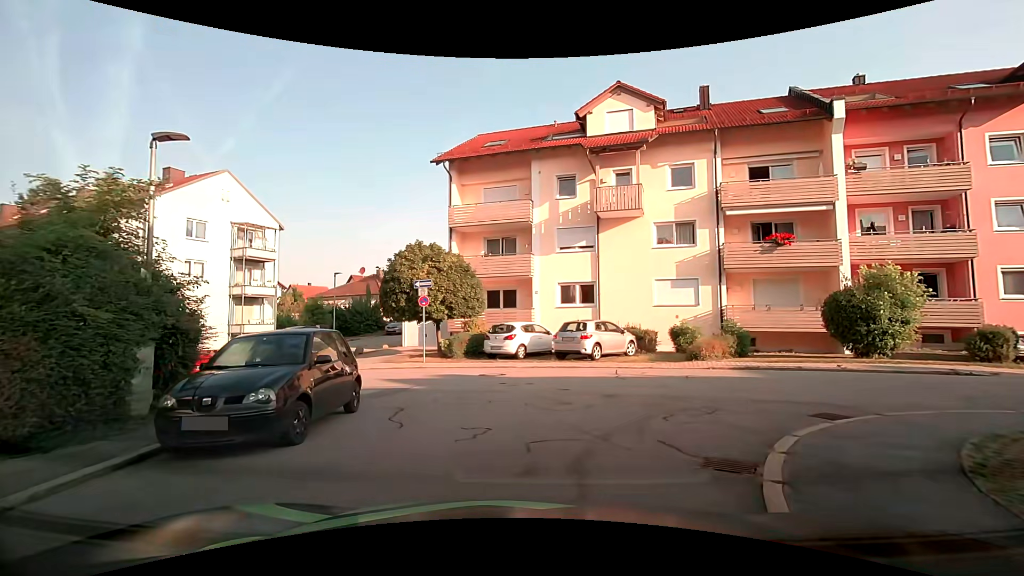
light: Day
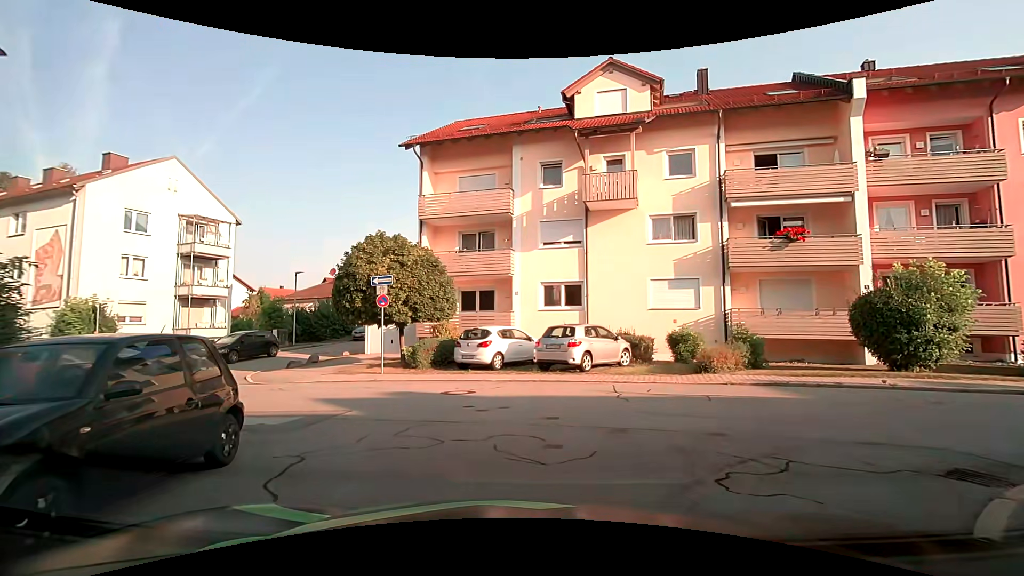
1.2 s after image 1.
(0.0, +2.8) m; -1°
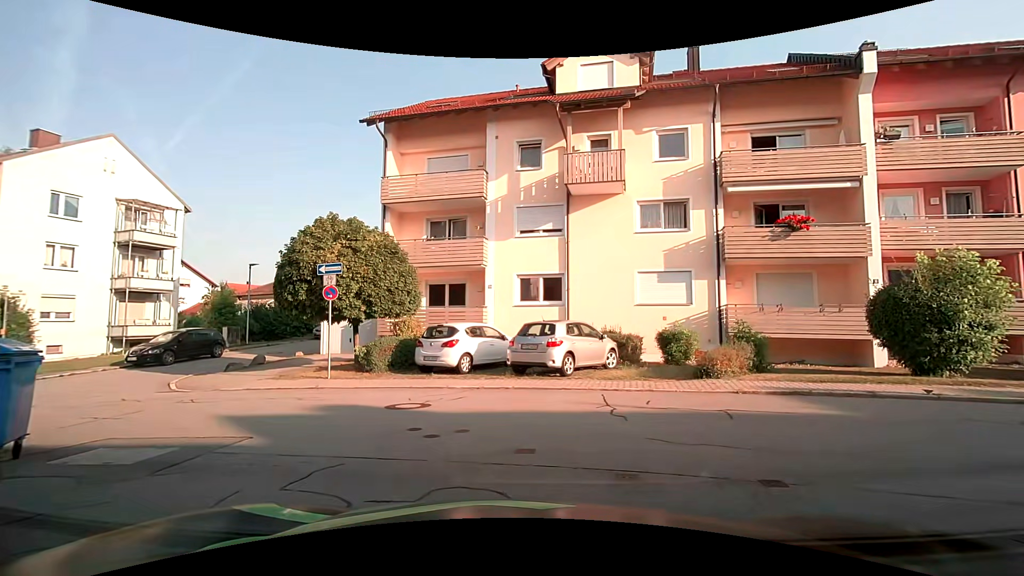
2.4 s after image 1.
(+0.1, +2.2) m; +2°
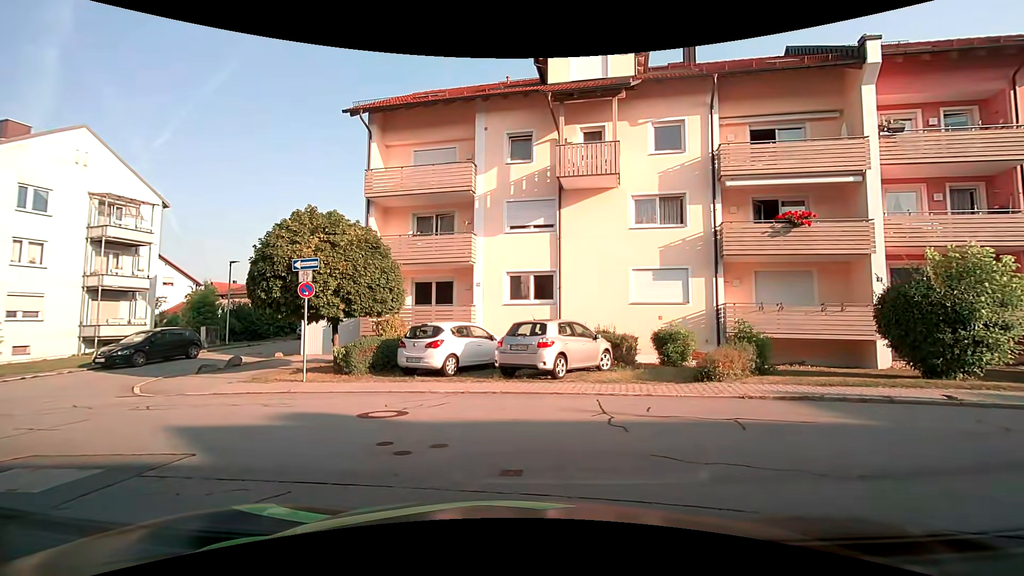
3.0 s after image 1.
(0.0, +0.8) m; -1°
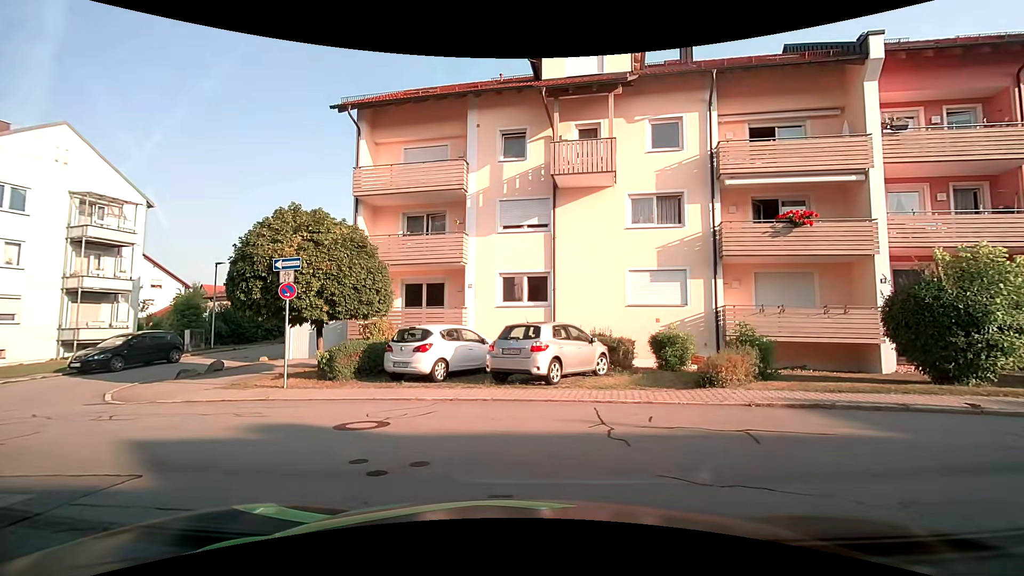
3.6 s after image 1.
(0.0, +0.6) m; 0°
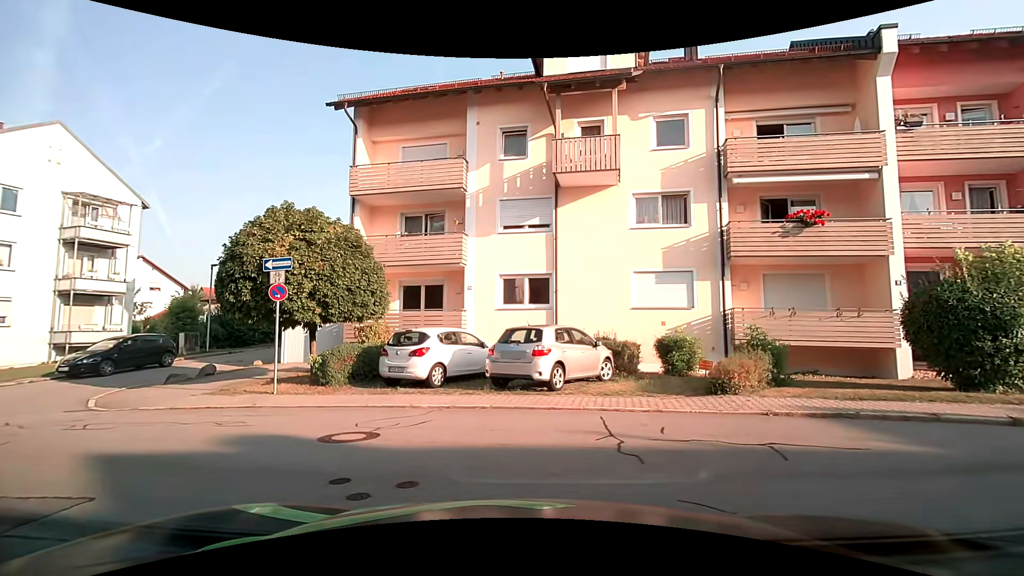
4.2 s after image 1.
(0.0, +0.6) m; 0°
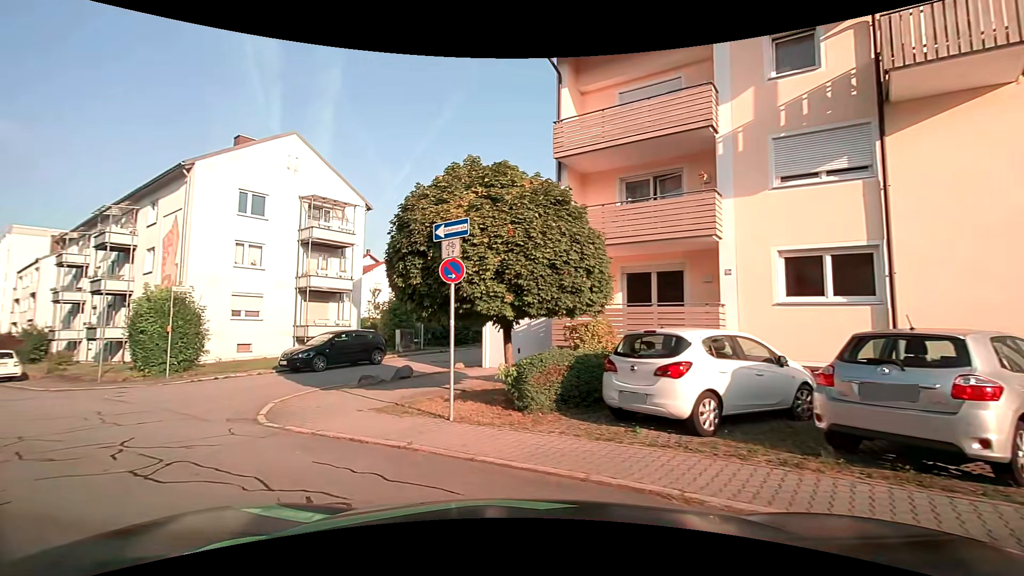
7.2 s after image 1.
(-0.6, +5.2) m; -22°
